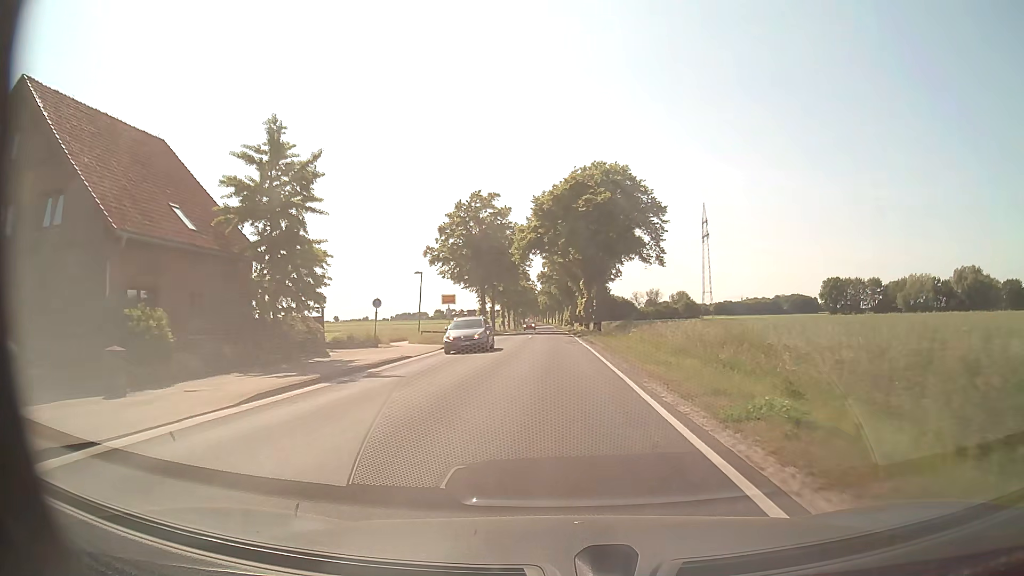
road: secondary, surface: asphalt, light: Day
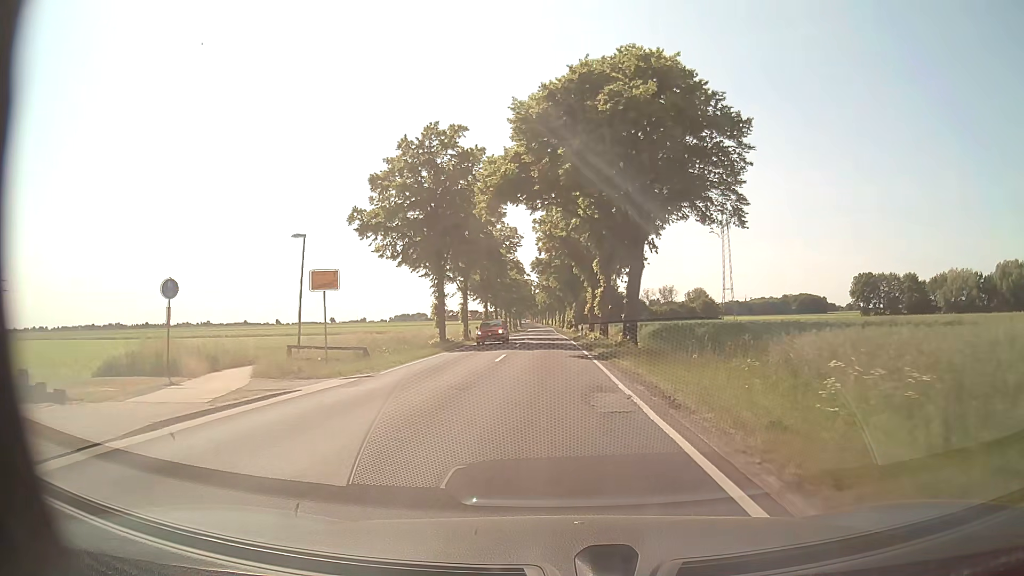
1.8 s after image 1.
(0.0, +24.7) m; 0°
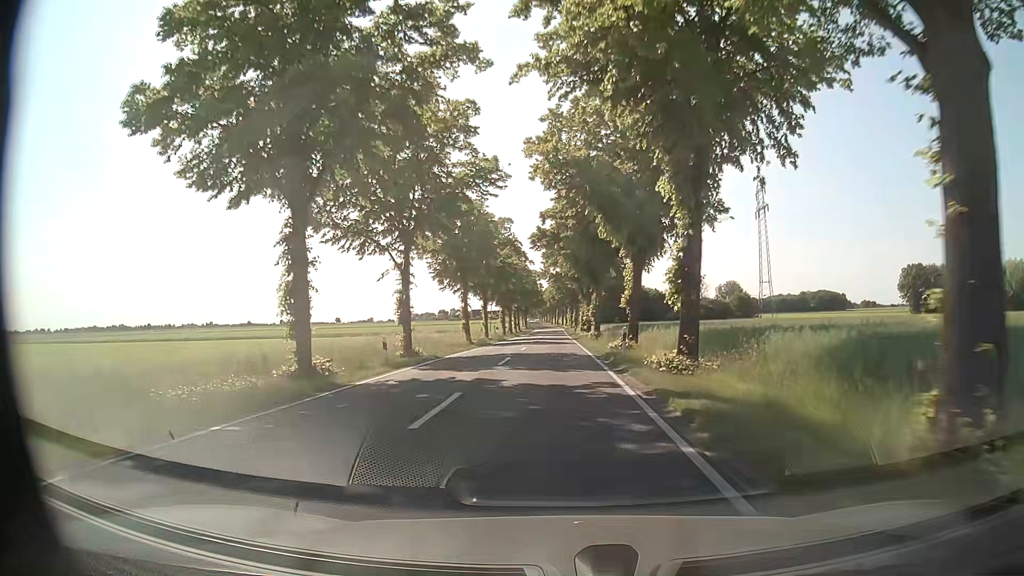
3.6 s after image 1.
(-0.1, +25.4) m; -1°
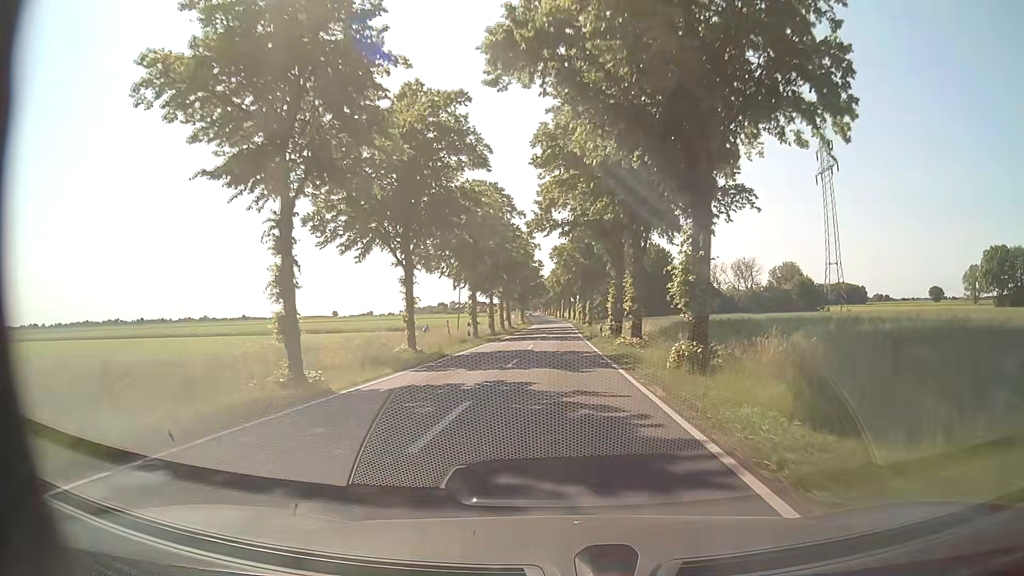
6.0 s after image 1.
(-0.2, +37.9) m; -1°
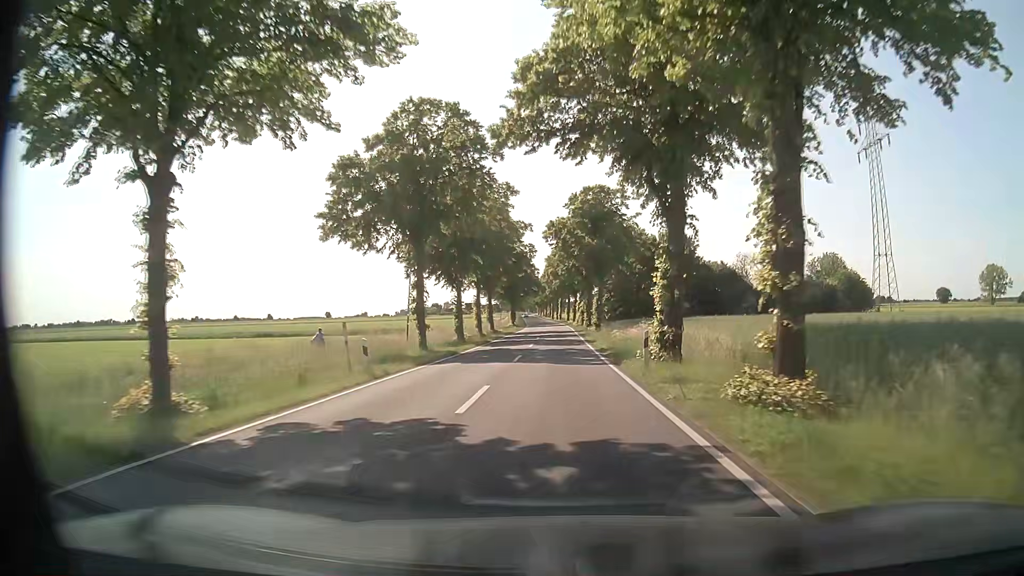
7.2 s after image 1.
(+0.2, +21.0) m; +1°
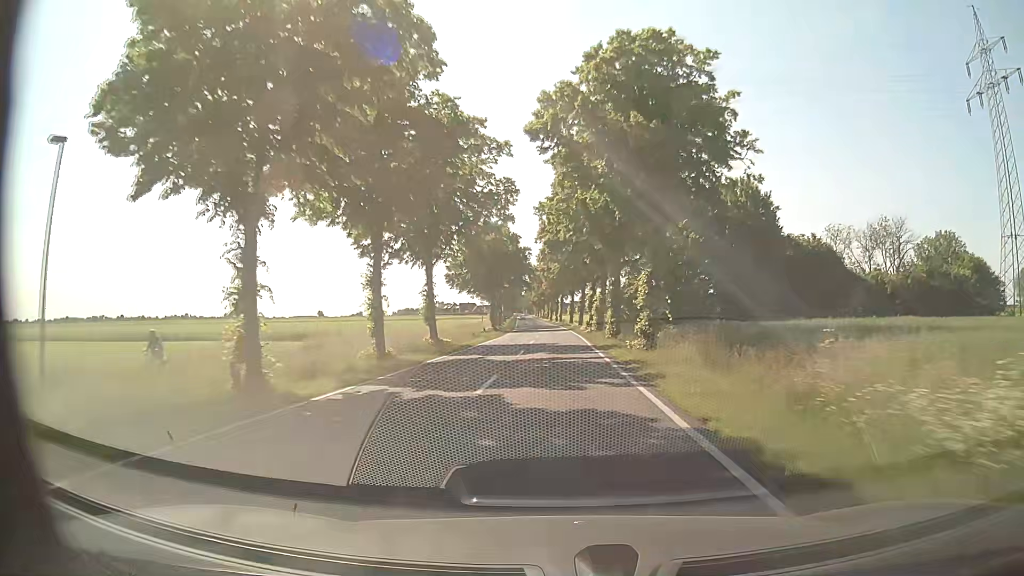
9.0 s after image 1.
(0.0, +33.9) m; 0°
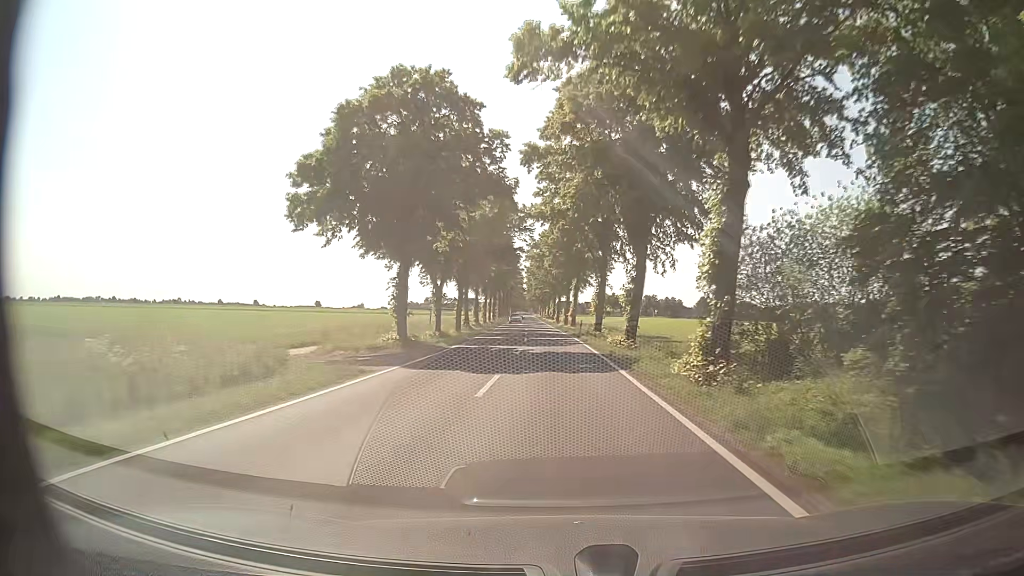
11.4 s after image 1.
(-0.1, +49.0) m; 0°
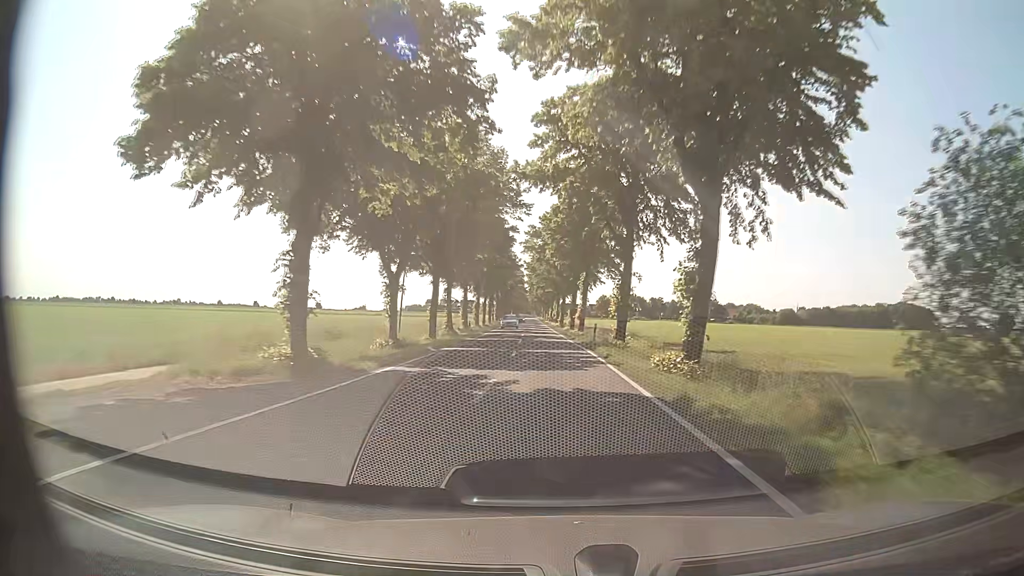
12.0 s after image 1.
(-0.1, +12.9) m; -1°
(0, +10) (0, +20) (0, +30) (0, +40) (-1, +50) (-1, +60) (-1, +70) (-2, +80) (-2, +90) (-3, +100) m
